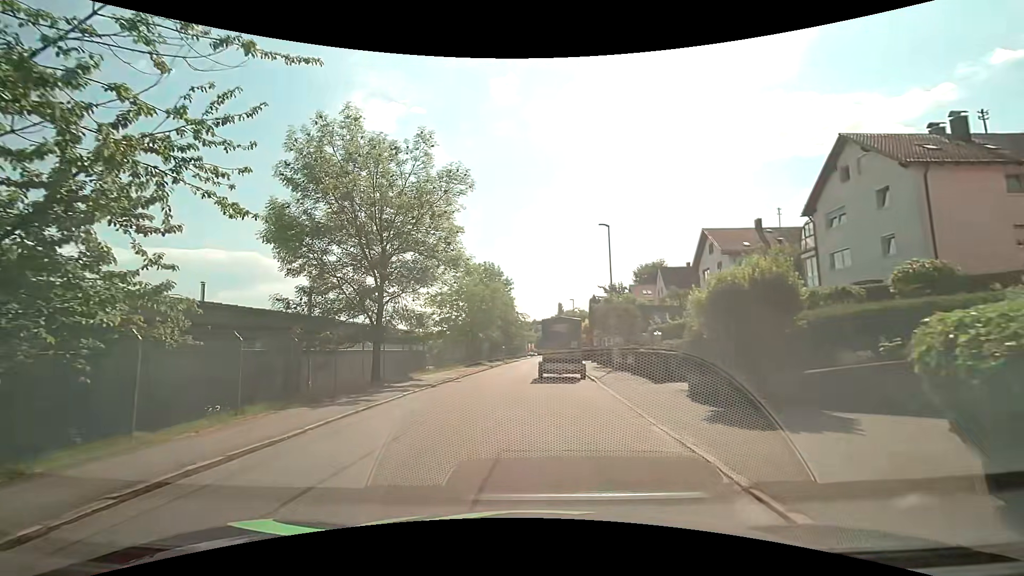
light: Day
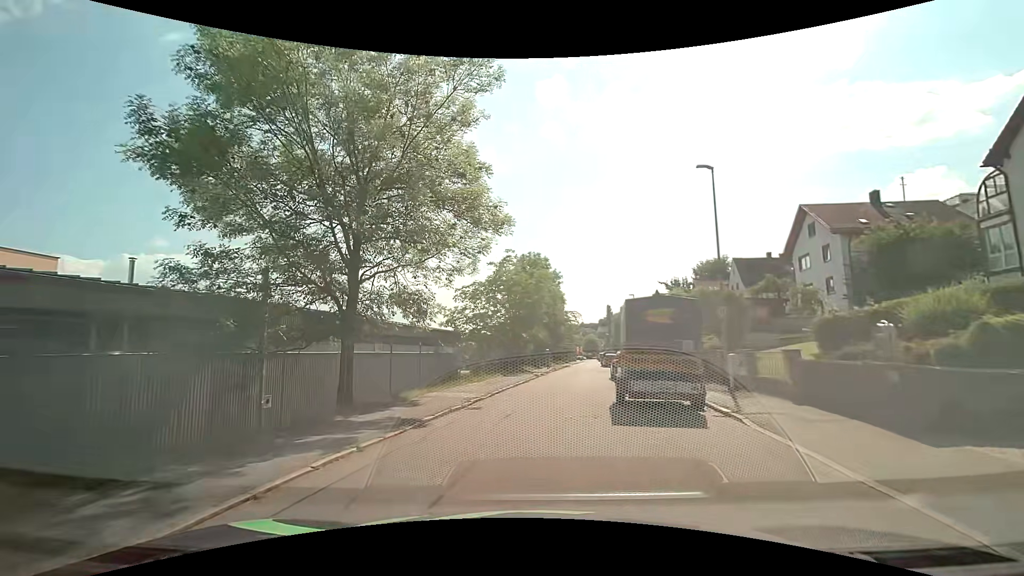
(-0.4, +9.2) m; -5°
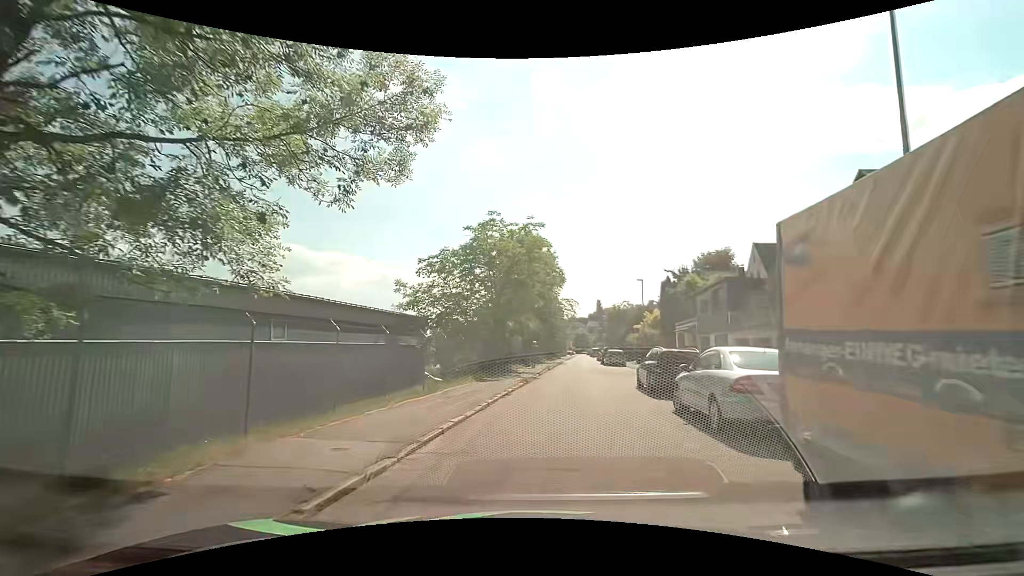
(0.0, +9.5) m; +1°
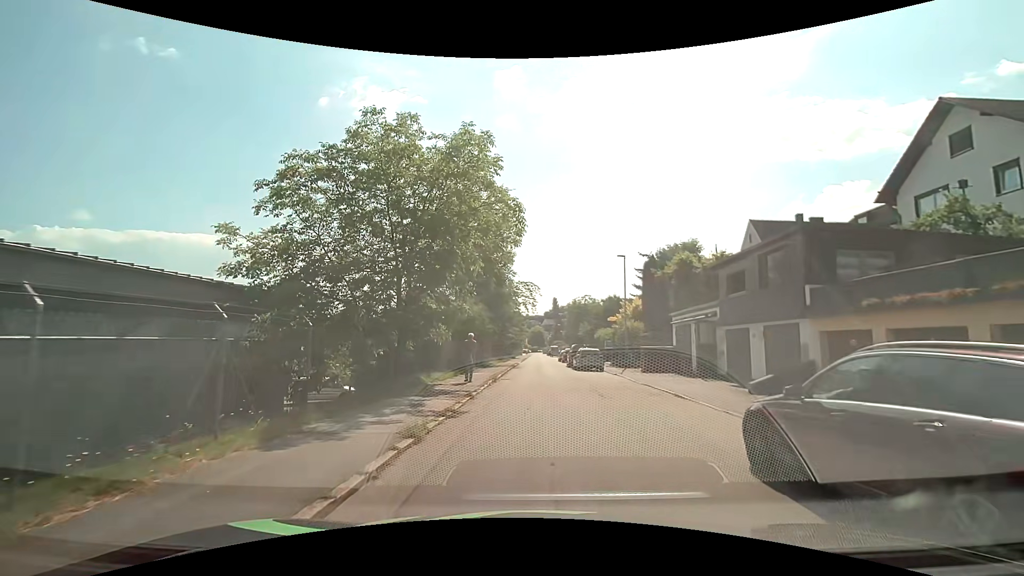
(+0.6, +12.7) m; +5°
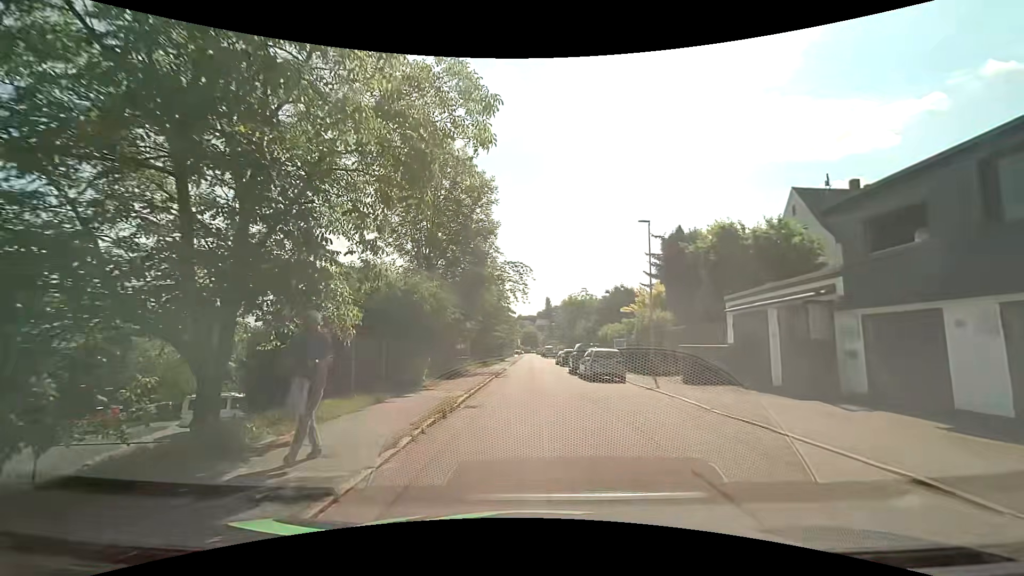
(+0.1, +10.1) m; +1°
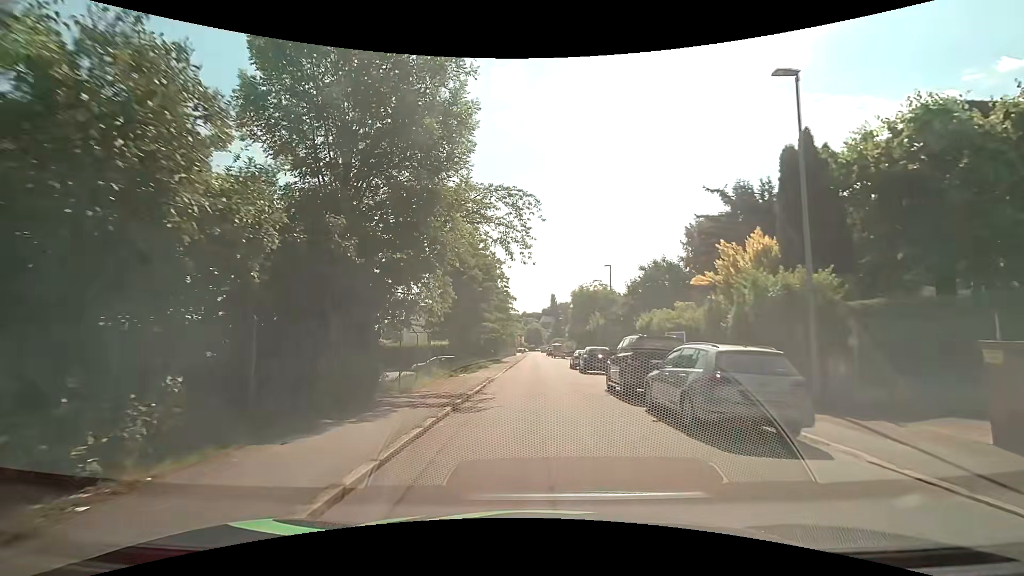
(-0.1, +14.3) m; -1°
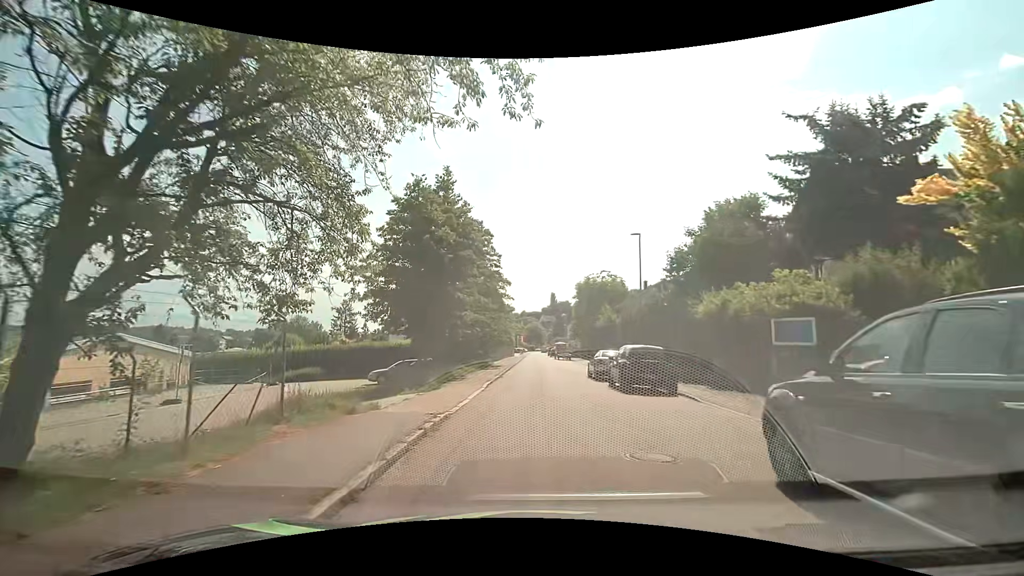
(0.0, +11.5) m; 0°
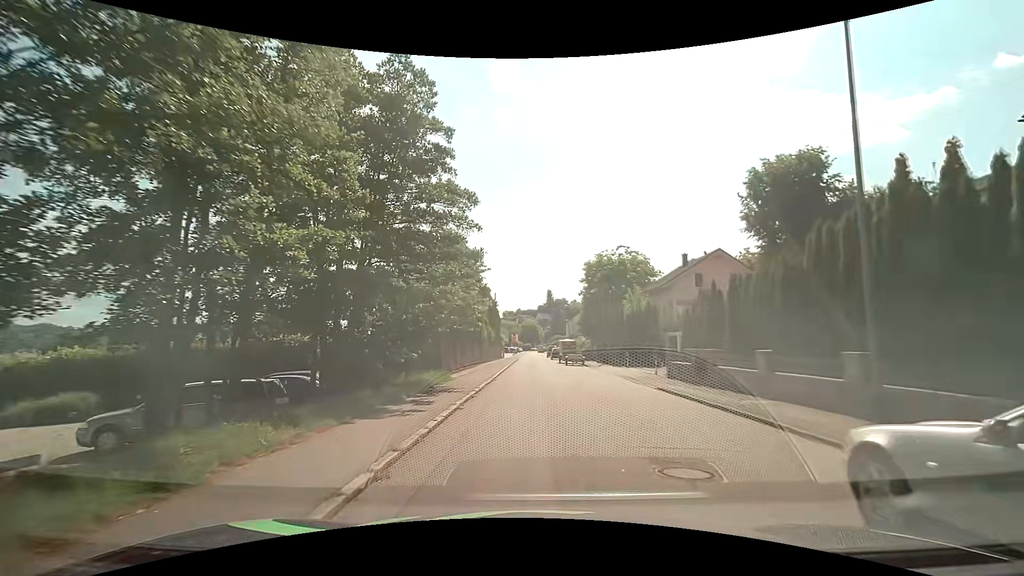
(0.0, +20.3) m; 0°
